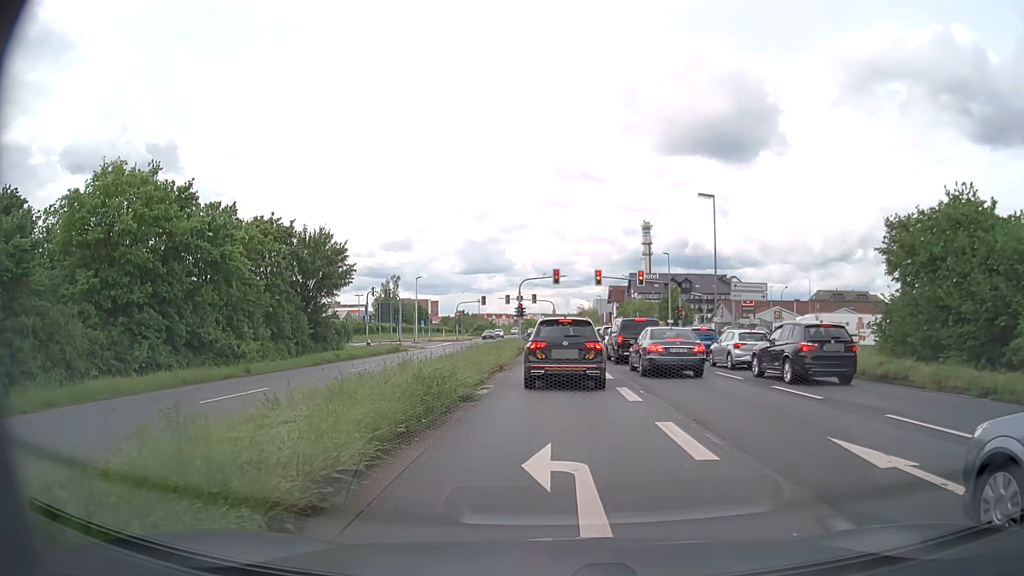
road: primary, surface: asphalt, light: Day
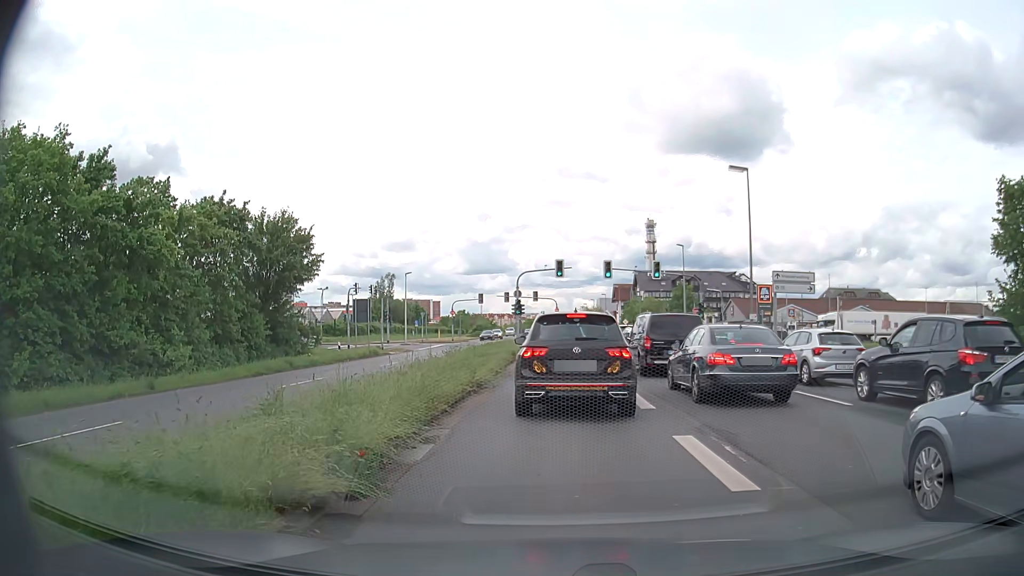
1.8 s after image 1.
(0.0, +7.1) m; 0°
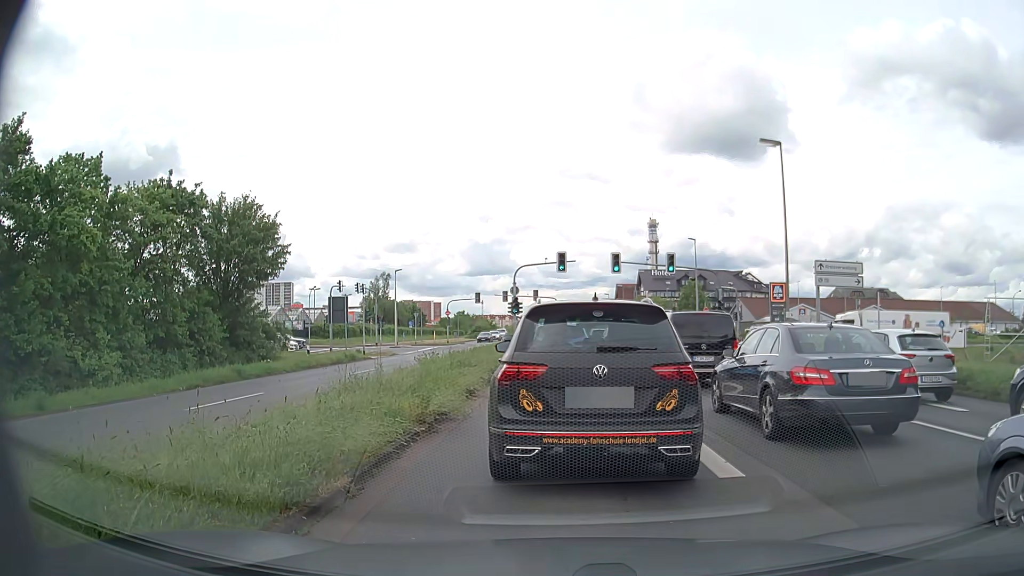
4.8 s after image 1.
(-0.1, +5.2) m; -2°
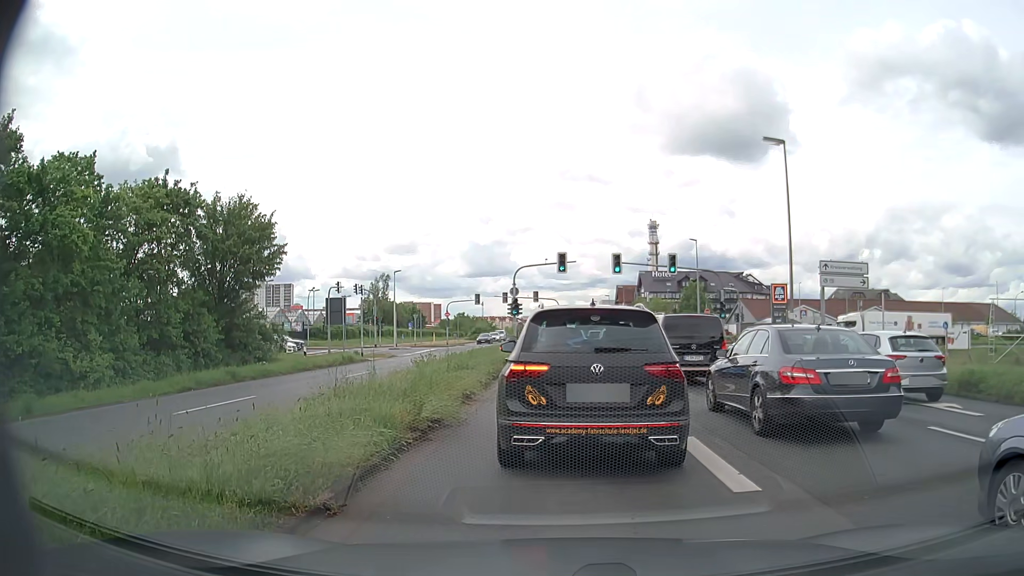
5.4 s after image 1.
(0.0, +0.5) m; 0°
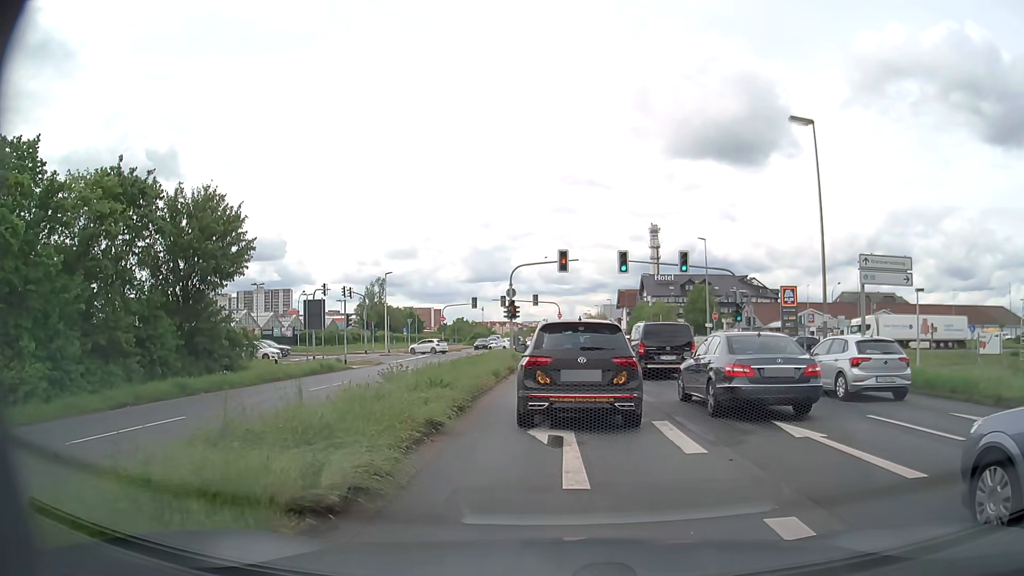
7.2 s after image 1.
(+0.1, +4.1) m; +2°
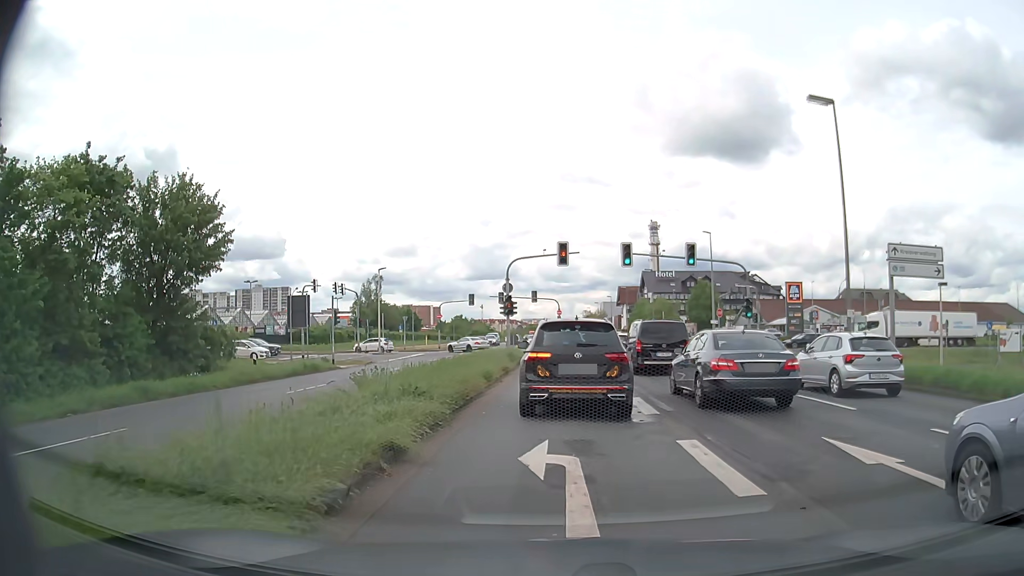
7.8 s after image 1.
(0.0, +2.3) m; 0°
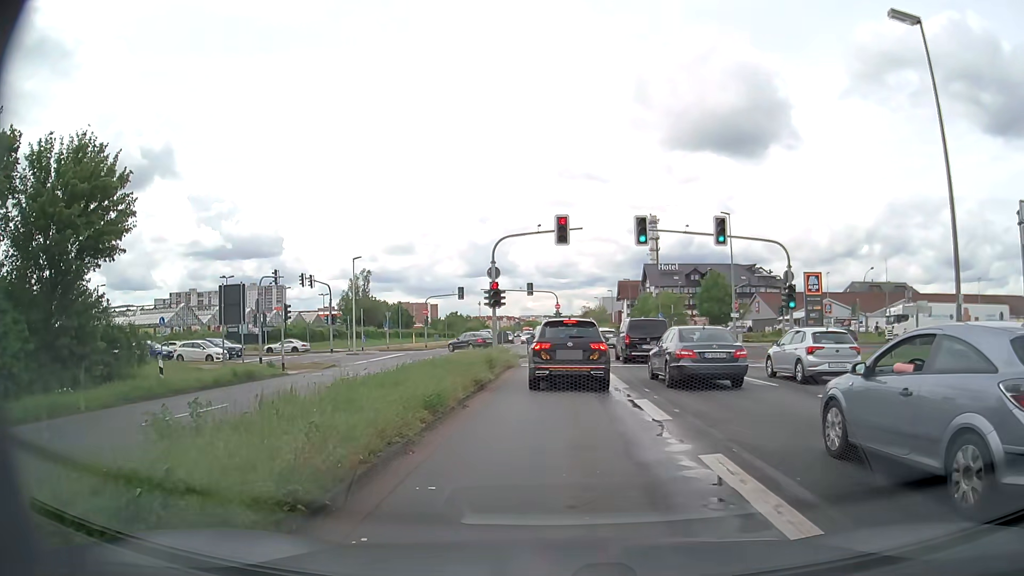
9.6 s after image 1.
(0.0, +7.3) m; 0°
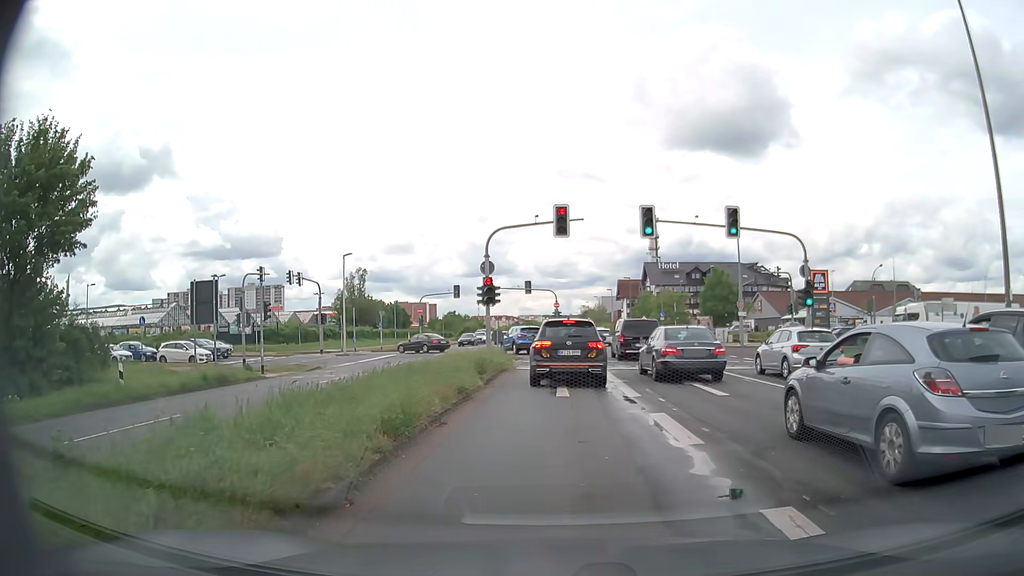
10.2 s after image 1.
(0.0, +2.3) m; -1°
(0, +10) (0, +20) (+1, +30) (0, +40) (-4, +49) (-11, +56) (-21, +58) (-31, +58) (-41, +57) (-51, +57) m
